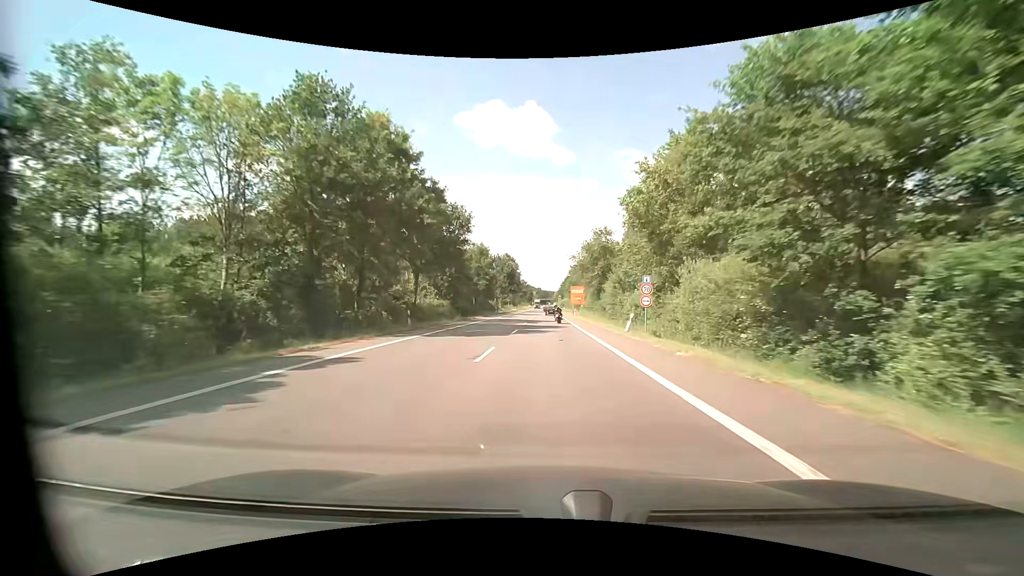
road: primary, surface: asphalt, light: Day
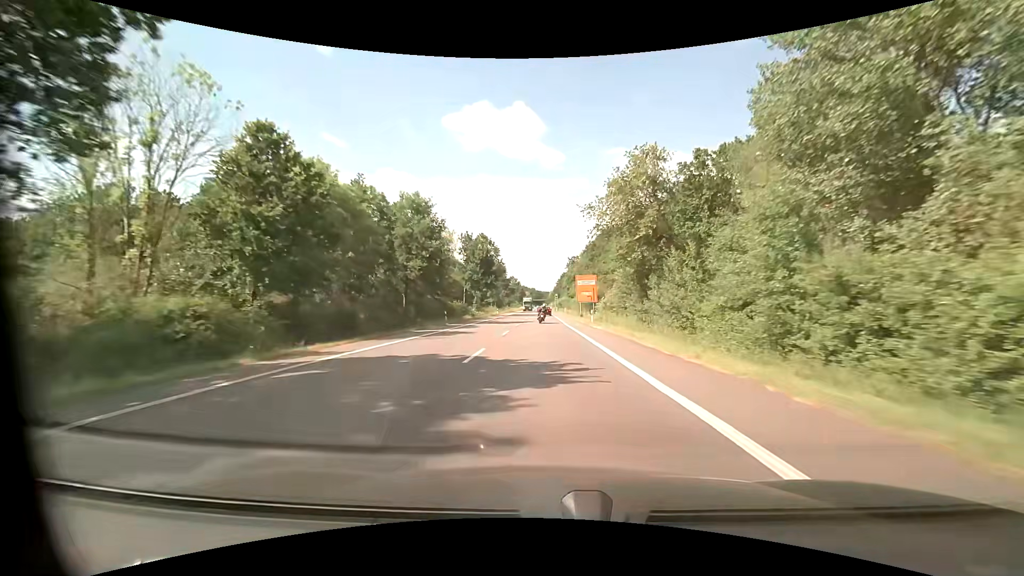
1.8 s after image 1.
(0.0, +36.5) m; 0°
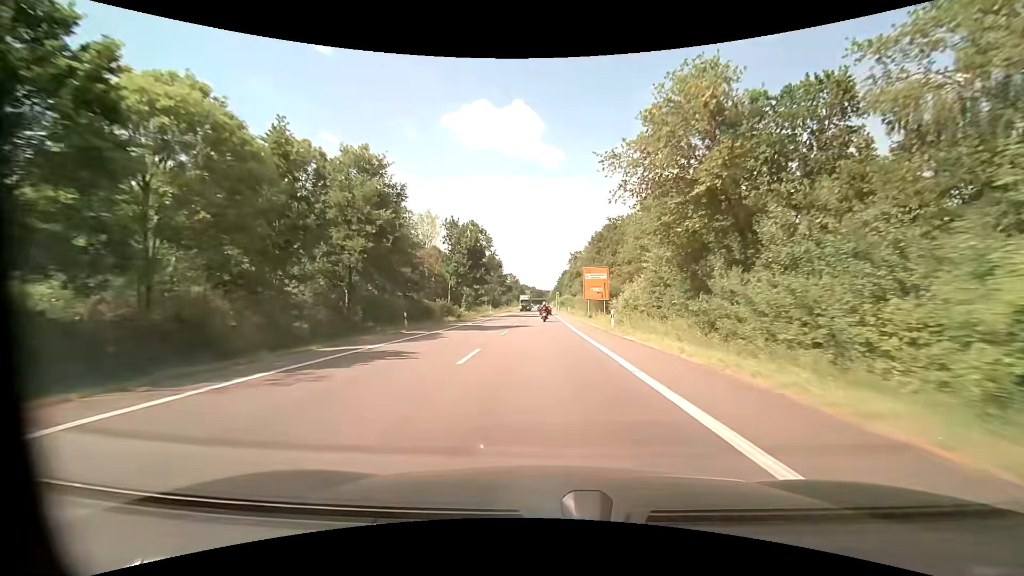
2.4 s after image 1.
(0.0, +12.5) m; 0°
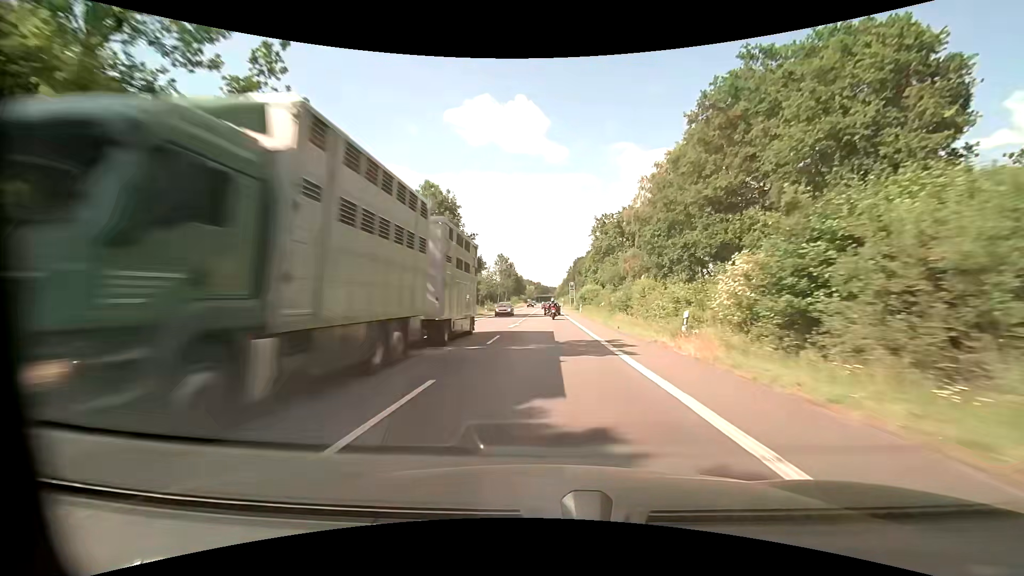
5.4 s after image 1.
(0.0, +64.2) m; 0°
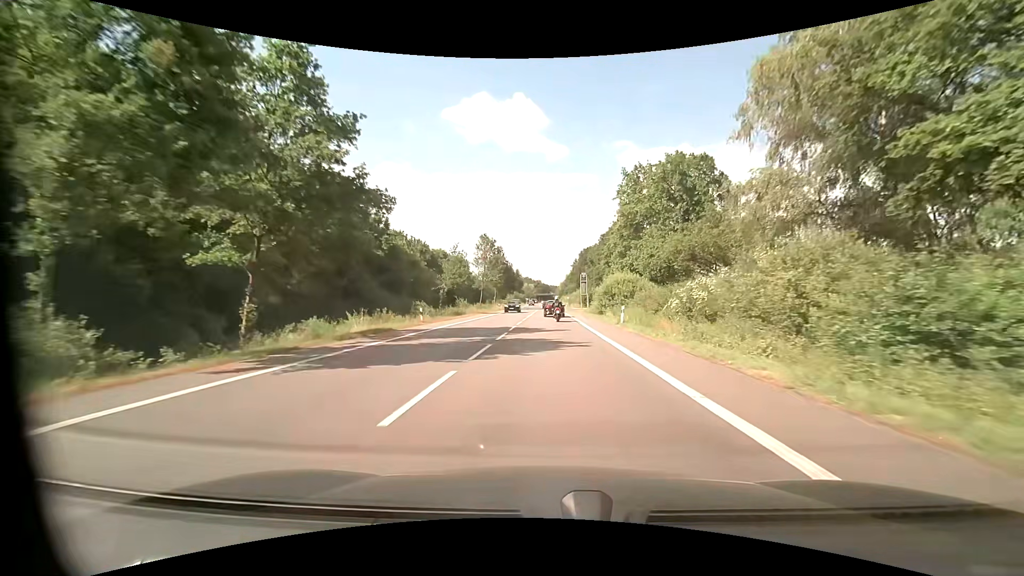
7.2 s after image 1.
(-0.1, +34.5) m; 0°
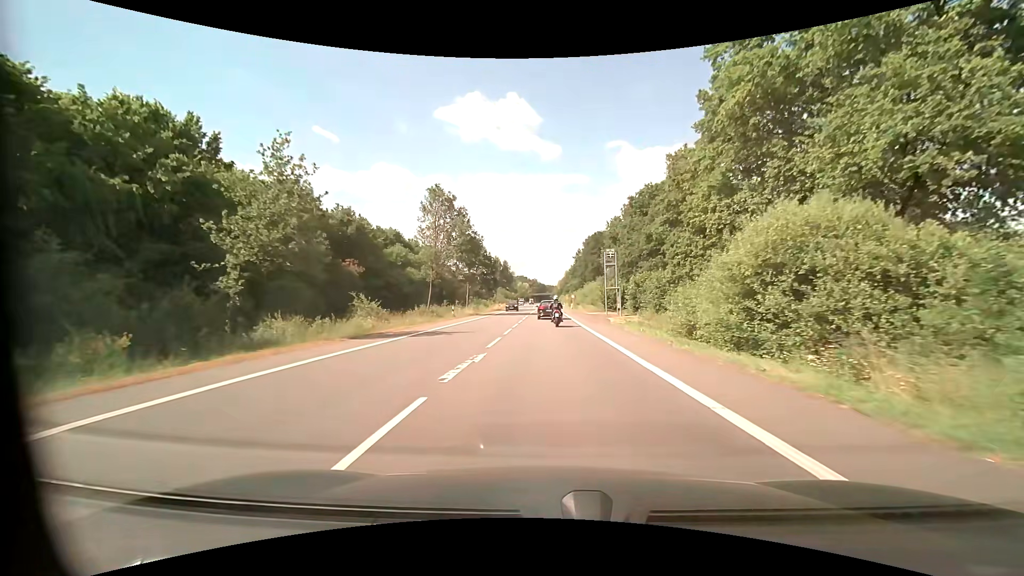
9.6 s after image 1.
(+0.1, +37.9) m; 0°
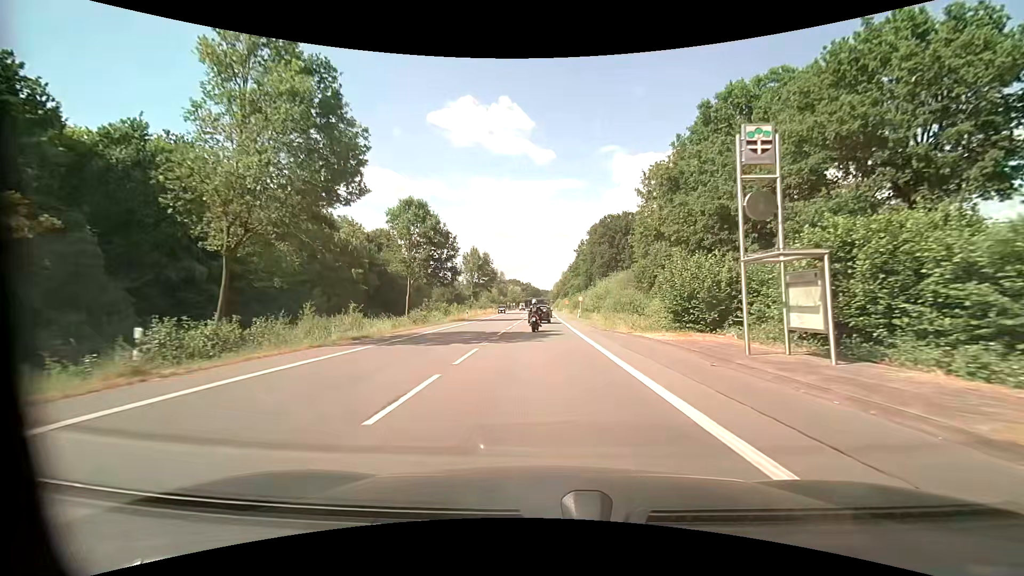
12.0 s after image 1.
(+0.1, +33.2) m; 0°
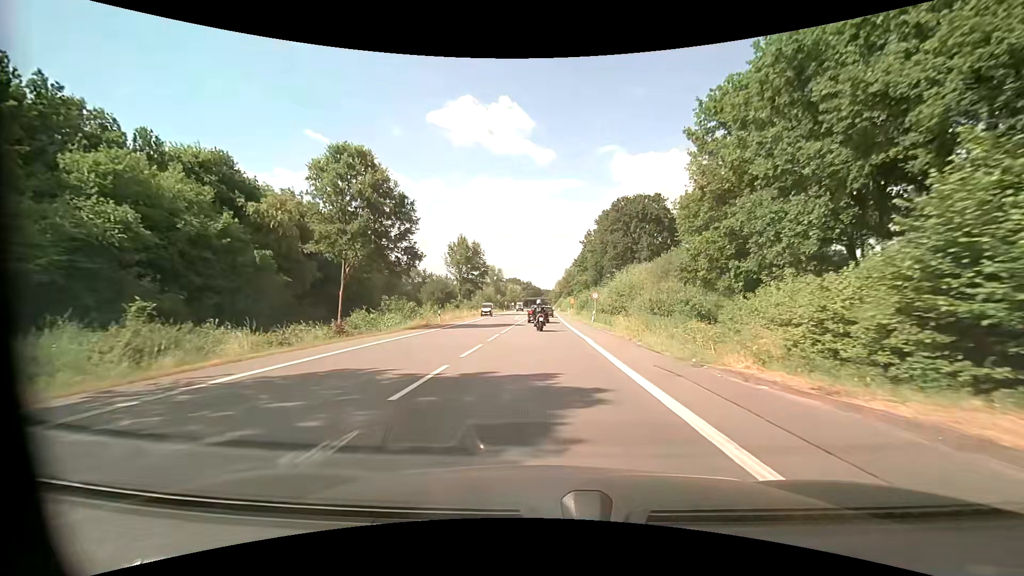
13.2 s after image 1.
(0.0, +16.6) m; 0°
(0, +10) (0, +20) (0, +30) (0, +40) (0, +50) (0, +60) (-1, +70) (-1, +80) (-2, +90) (-3, +100) m
